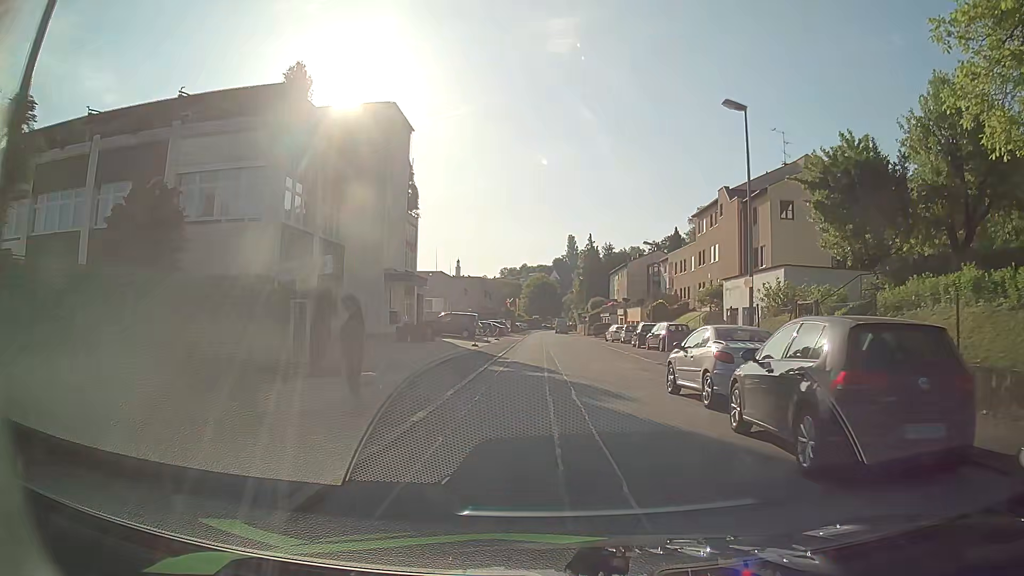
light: Day
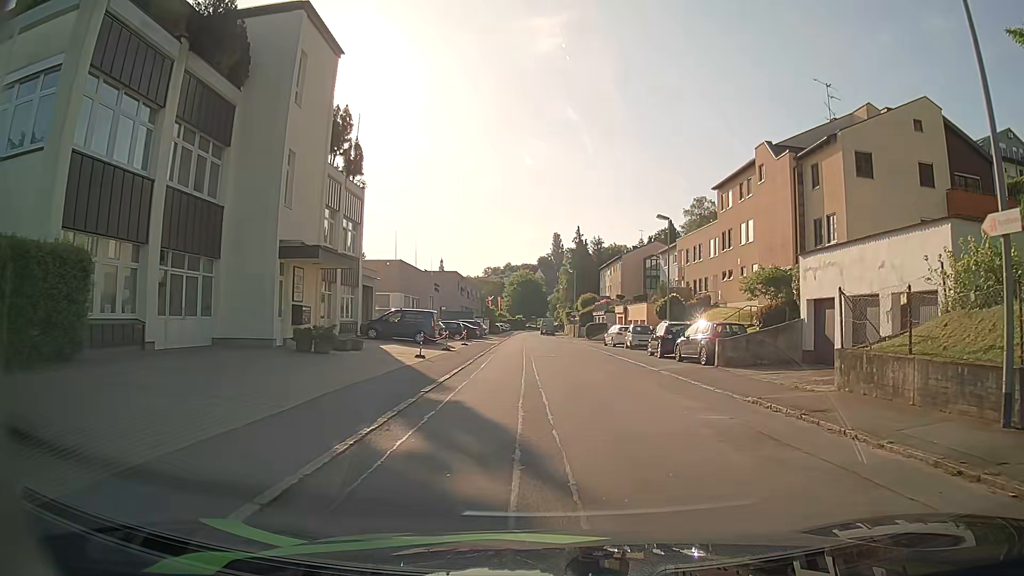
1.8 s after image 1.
(0.0, +12.8) m; +2°
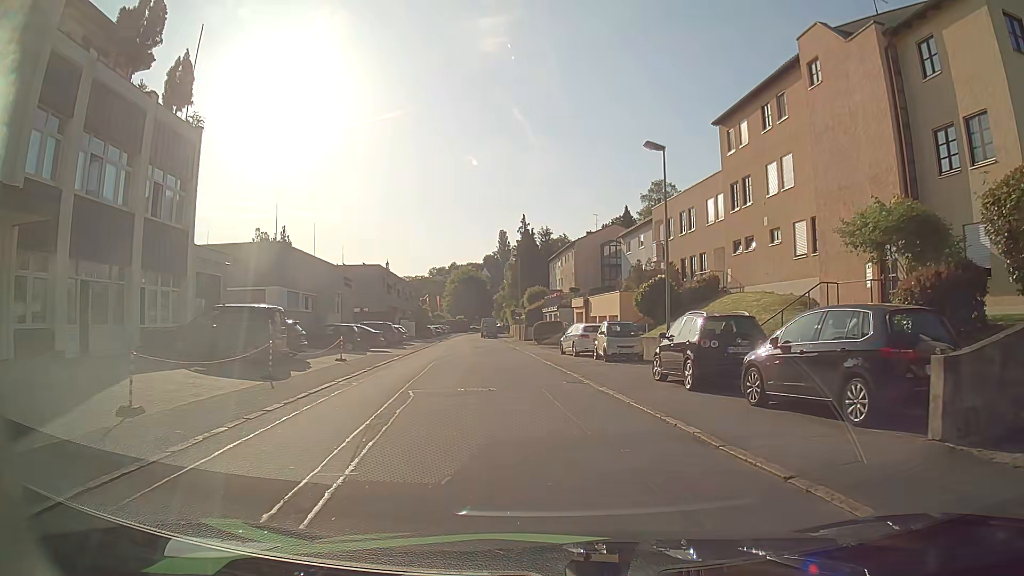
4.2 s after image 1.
(+0.7, +15.6) m; +4°
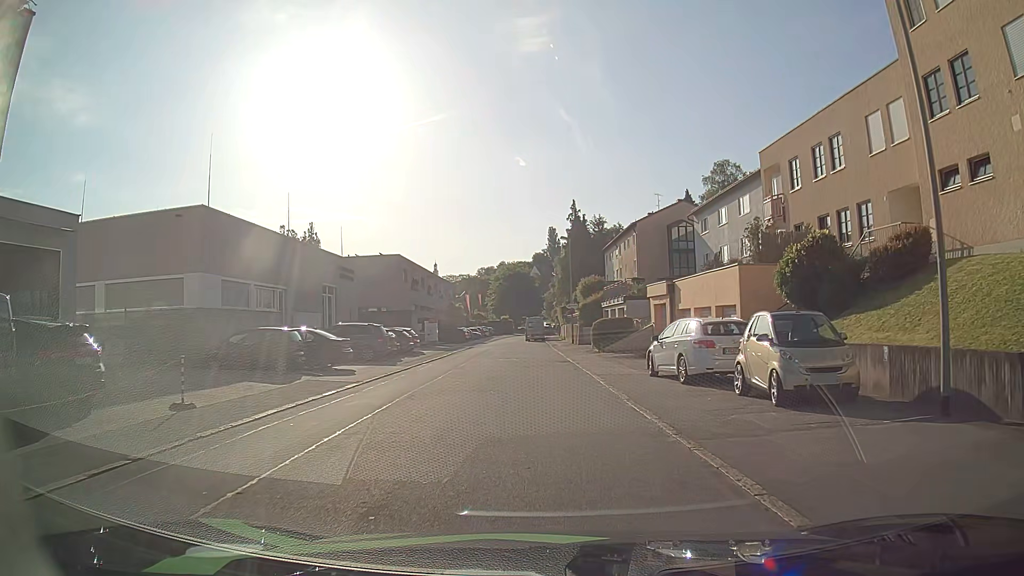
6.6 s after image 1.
(-0.6, +15.0) m; -5°
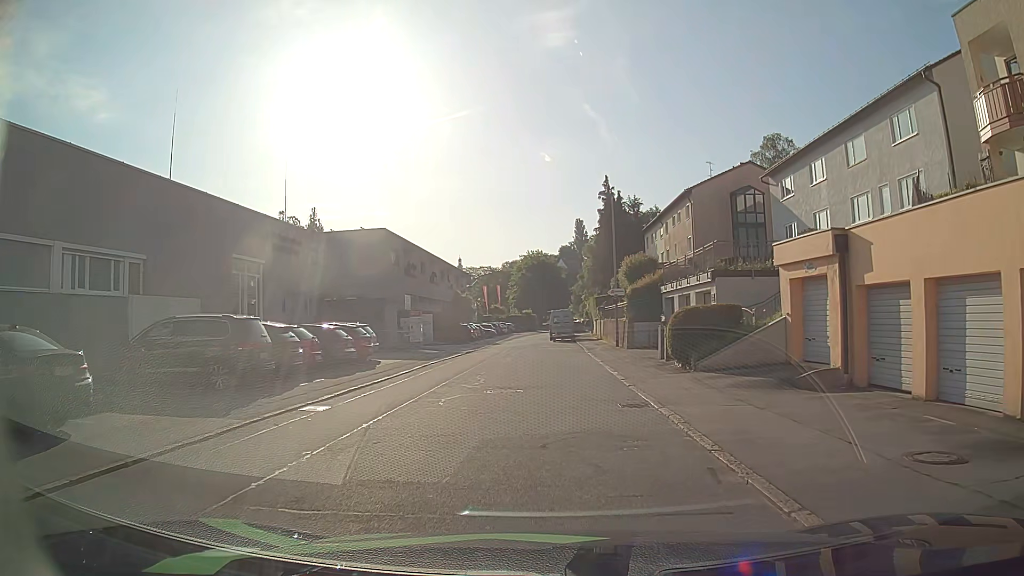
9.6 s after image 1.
(-0.3, +15.9) m; -2°
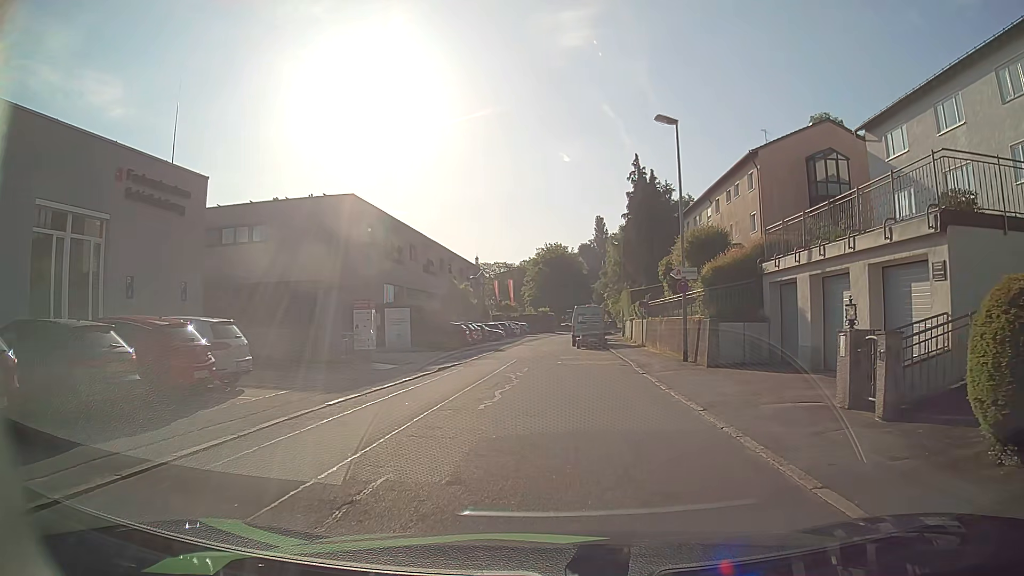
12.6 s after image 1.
(-0.1, +13.5) m; -1°
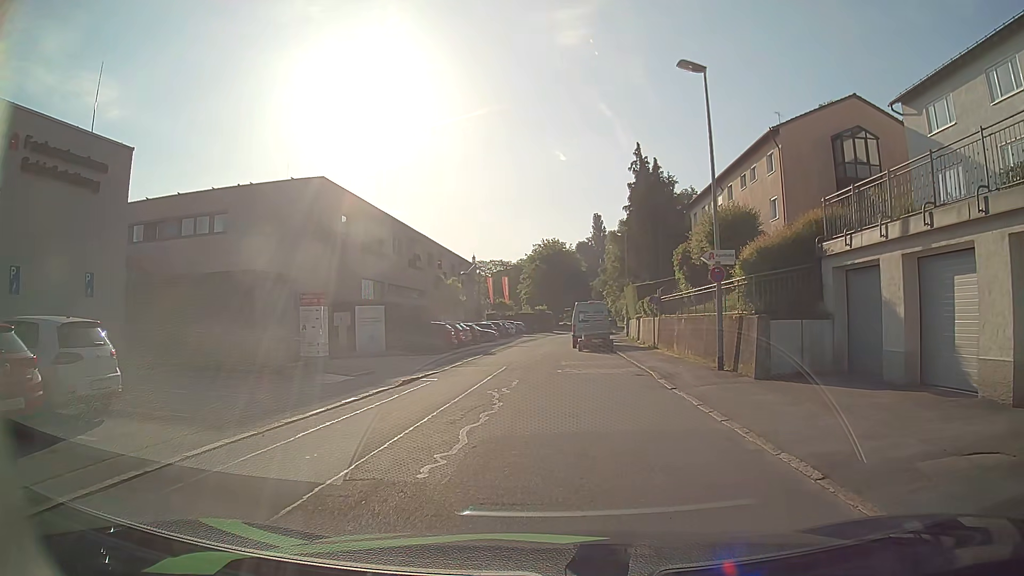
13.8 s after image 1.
(0.0, +4.9) m; 0°
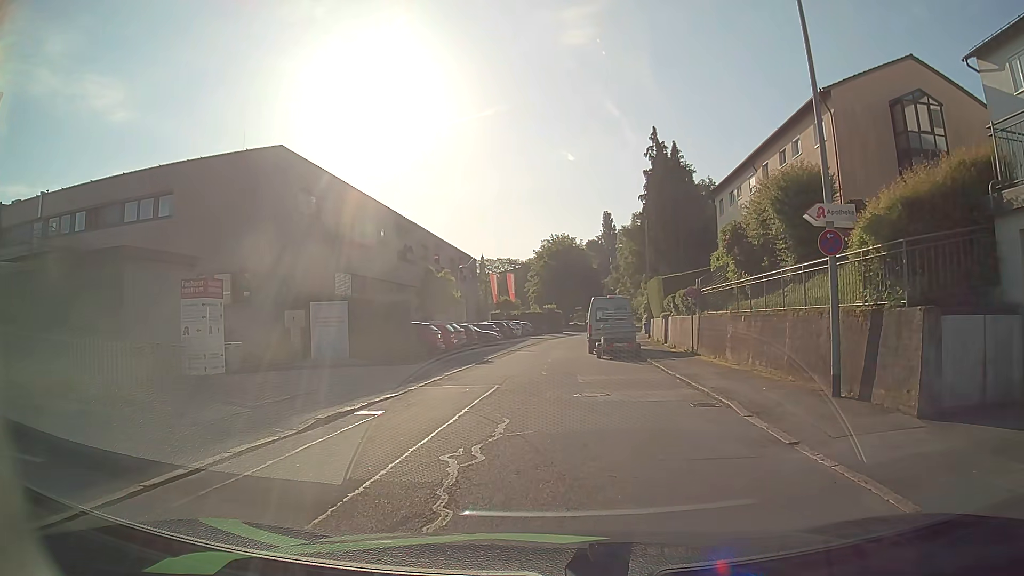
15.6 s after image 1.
(0.0, +6.8) m; 0°
(-1, +10) (-1, +20) (-1, +30) (-1, +40) (0, +50) (+1, +60) (+3, +70) (+5, +80) (+7, +89) (+9, +99) m
